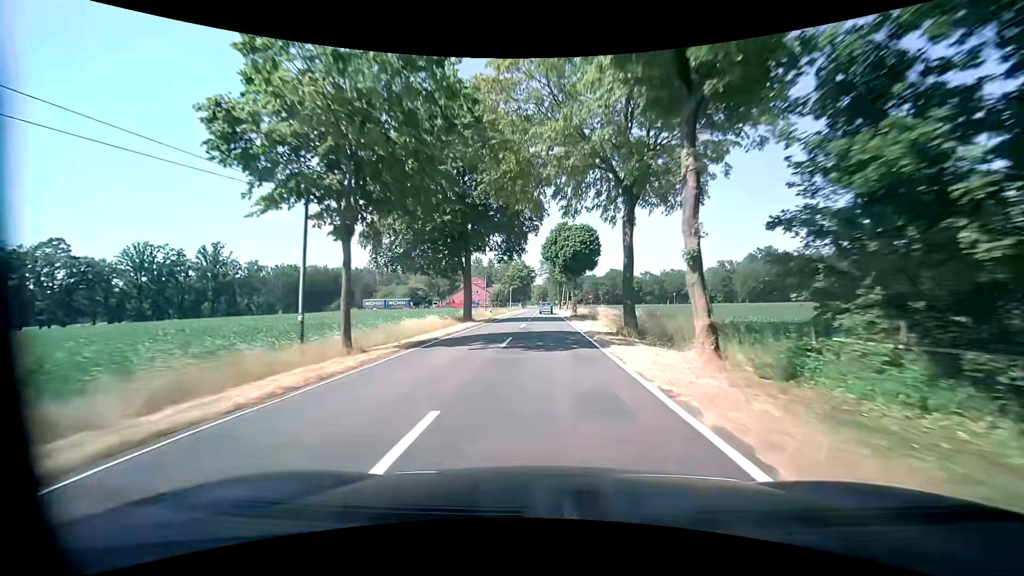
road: tertiary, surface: asphalt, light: Day
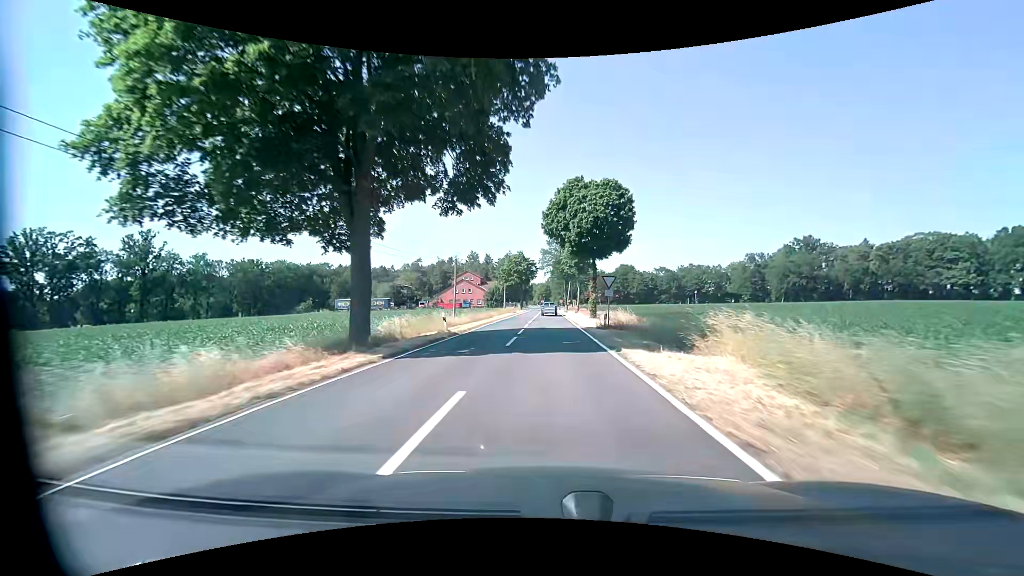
(-0.1, +23.6) m; 0°
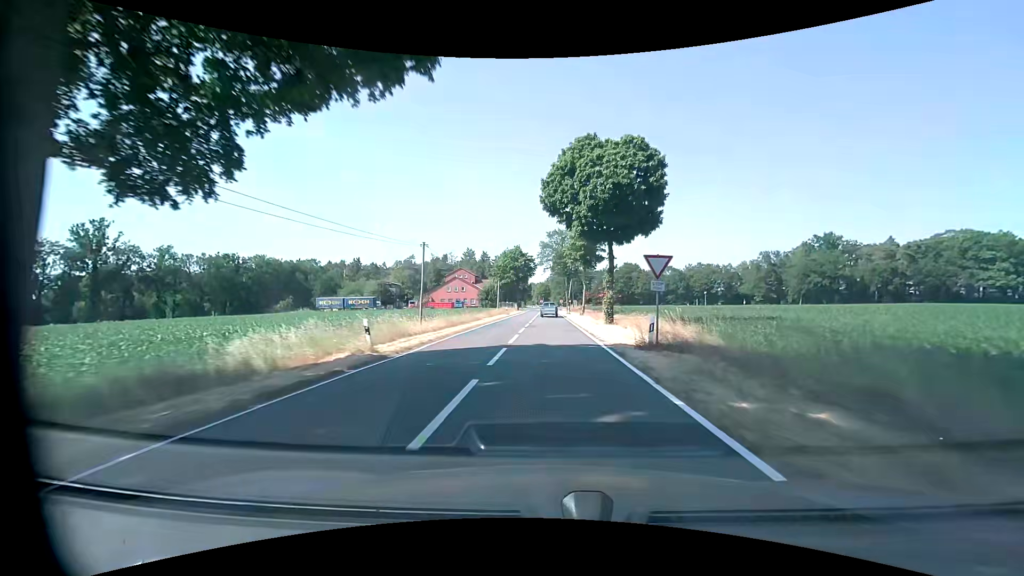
(0.0, +11.1) m; 0°
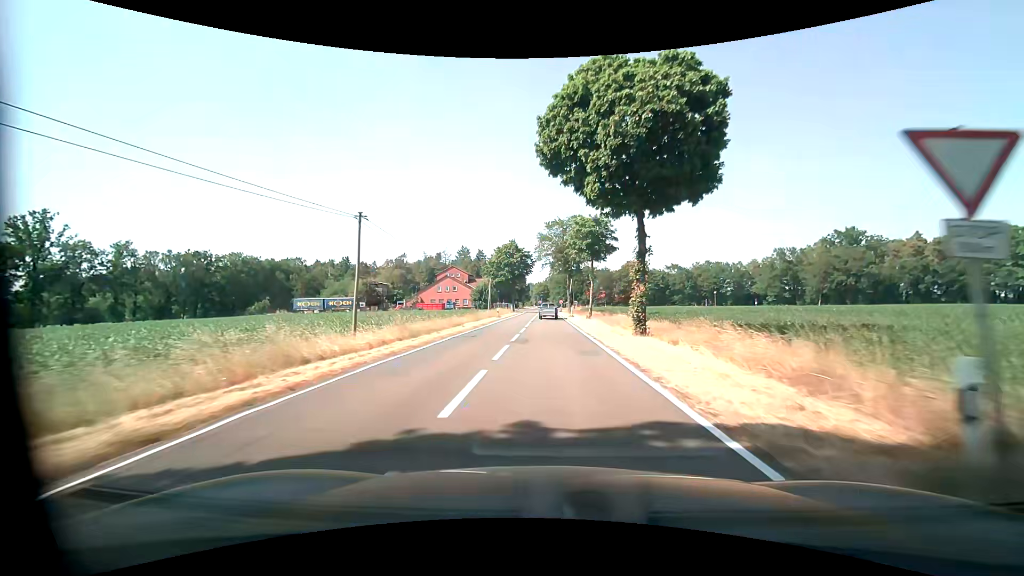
(+0.1, +10.6) m; 0°
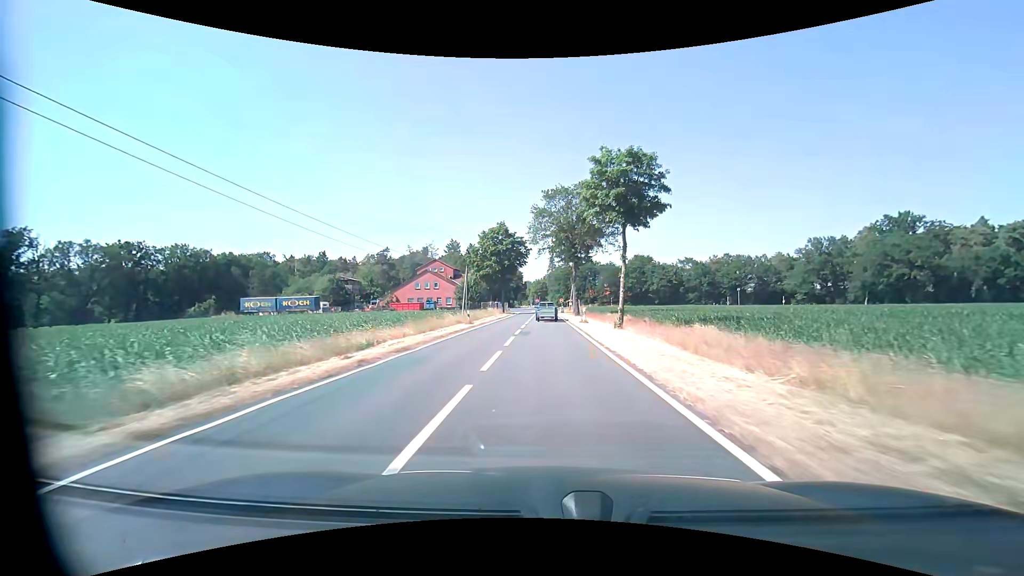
(0.0, +19.7) m; 0°
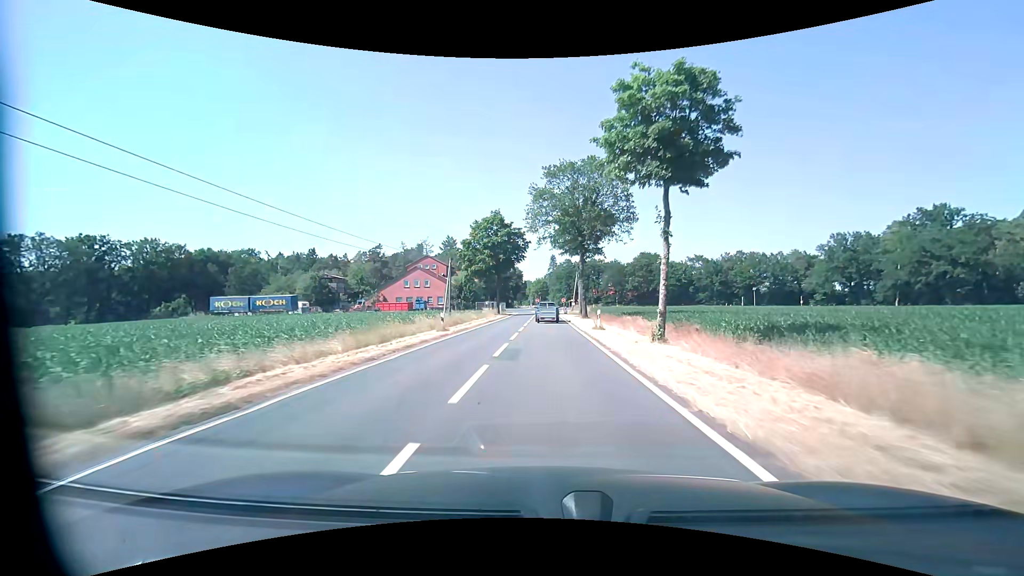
(0.0, +9.1) m; 0°
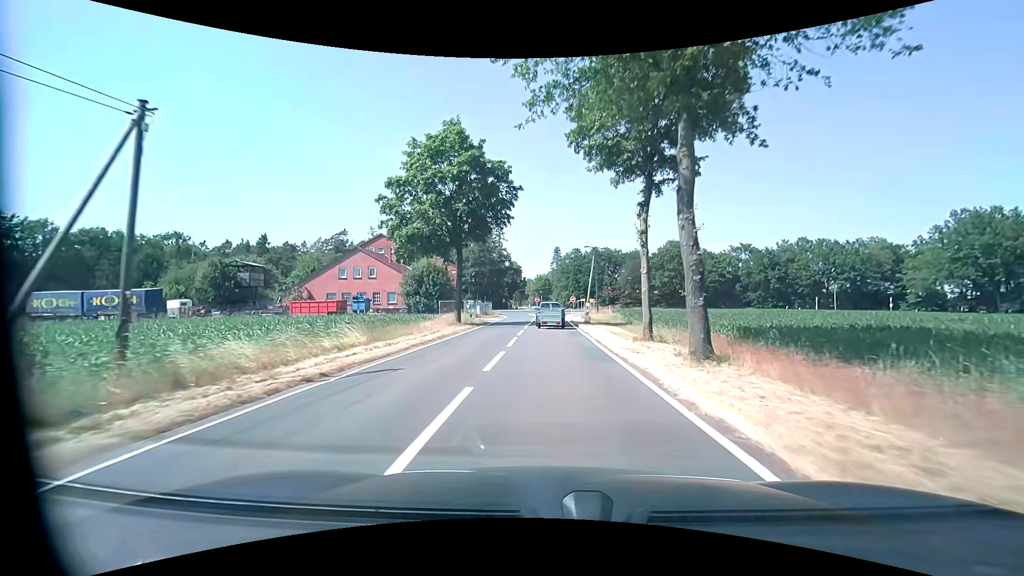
(-0.2, +32.3) m; 0°
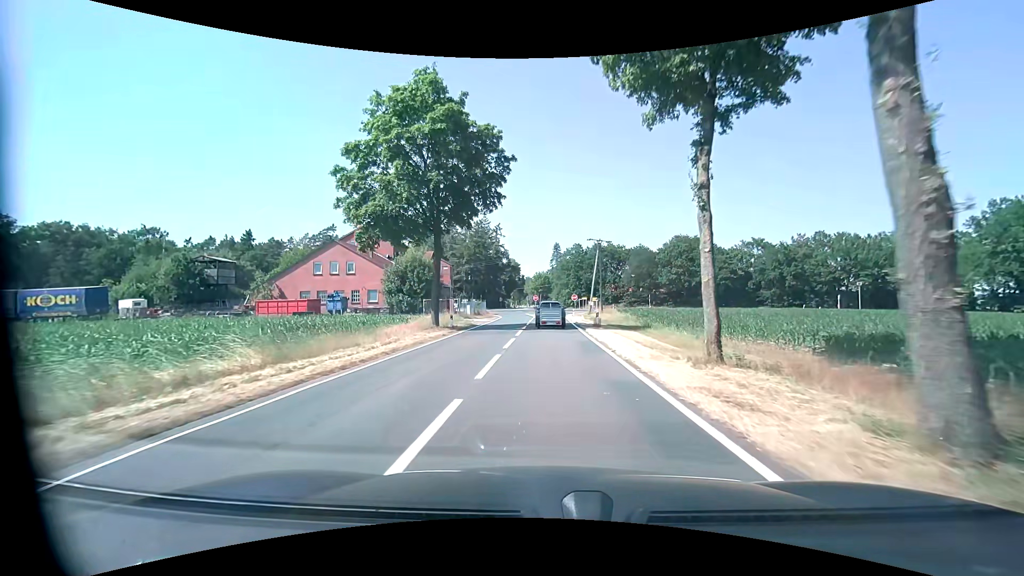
(0.0, +7.1) m; 0°
